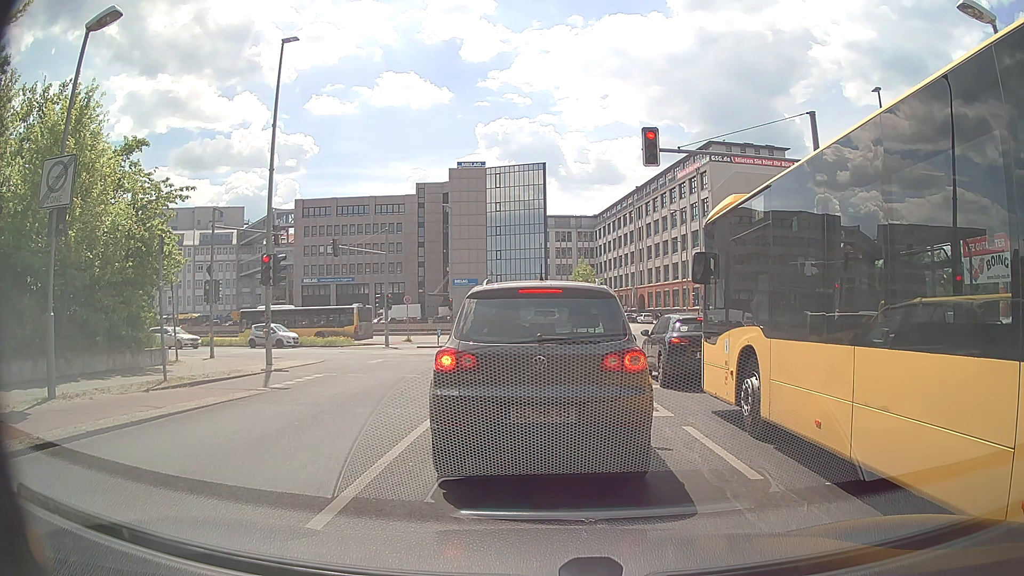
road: unclassified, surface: asphalt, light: Day
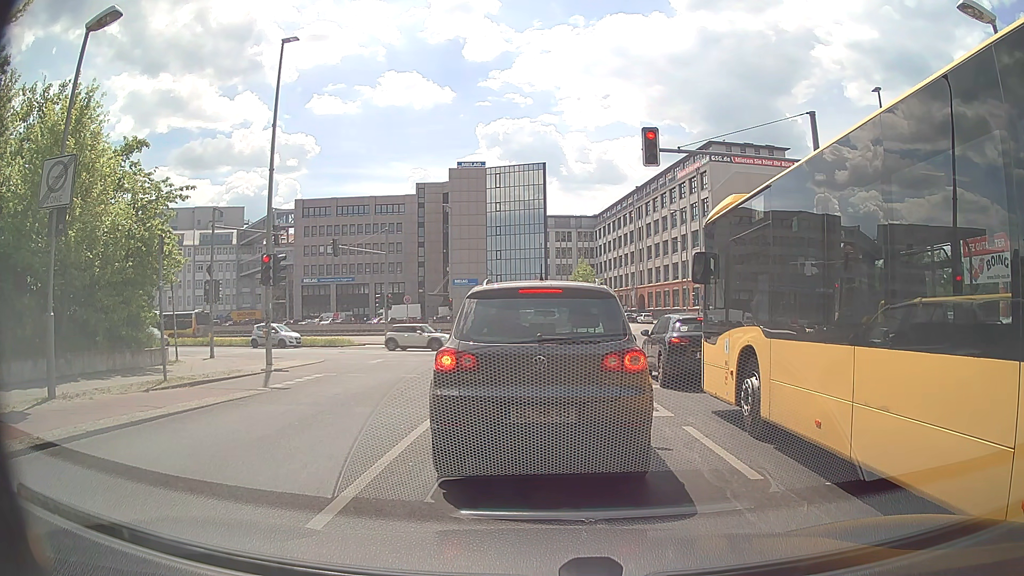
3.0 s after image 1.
(0.0, 0.0) m; 0°
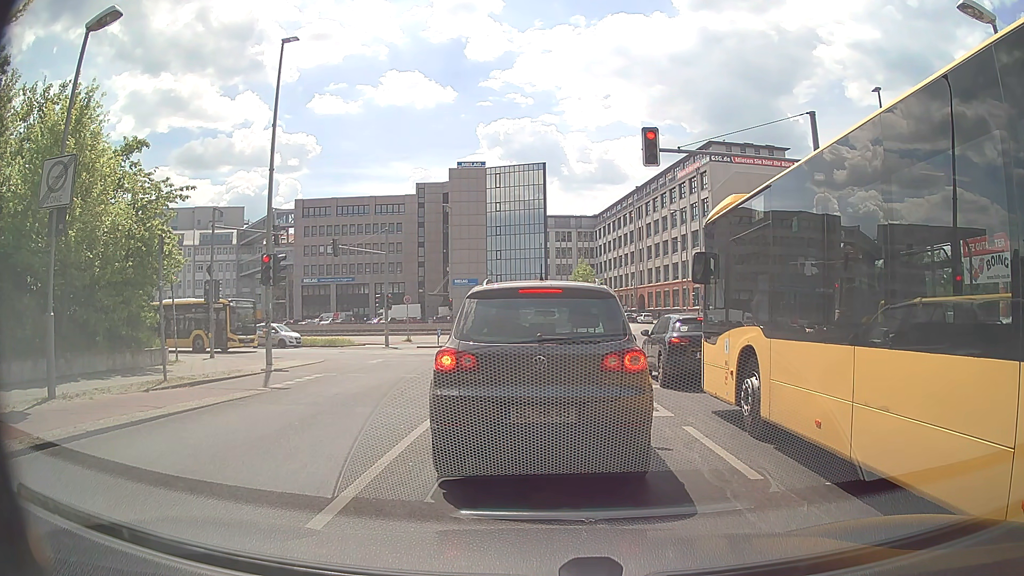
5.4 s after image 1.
(0.0, 0.0) m; 0°
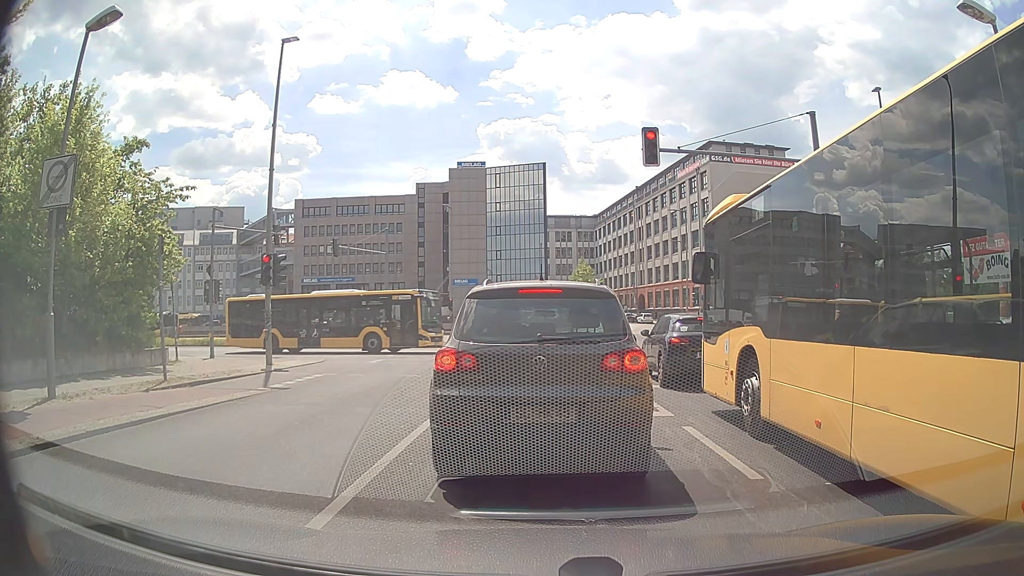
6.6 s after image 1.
(0.0, 0.0) m; 0°
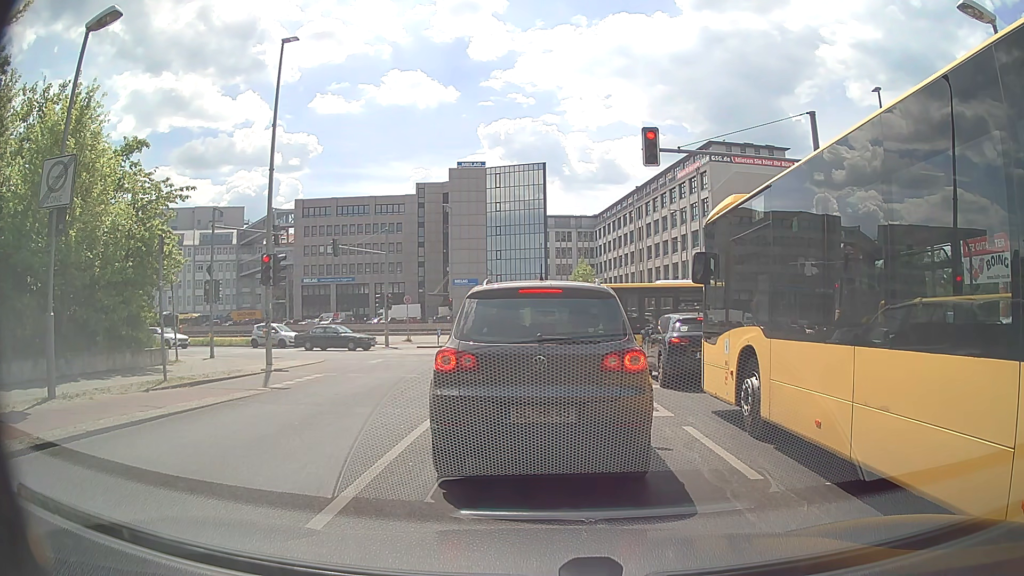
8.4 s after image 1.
(0.0, 0.0) m; 0°
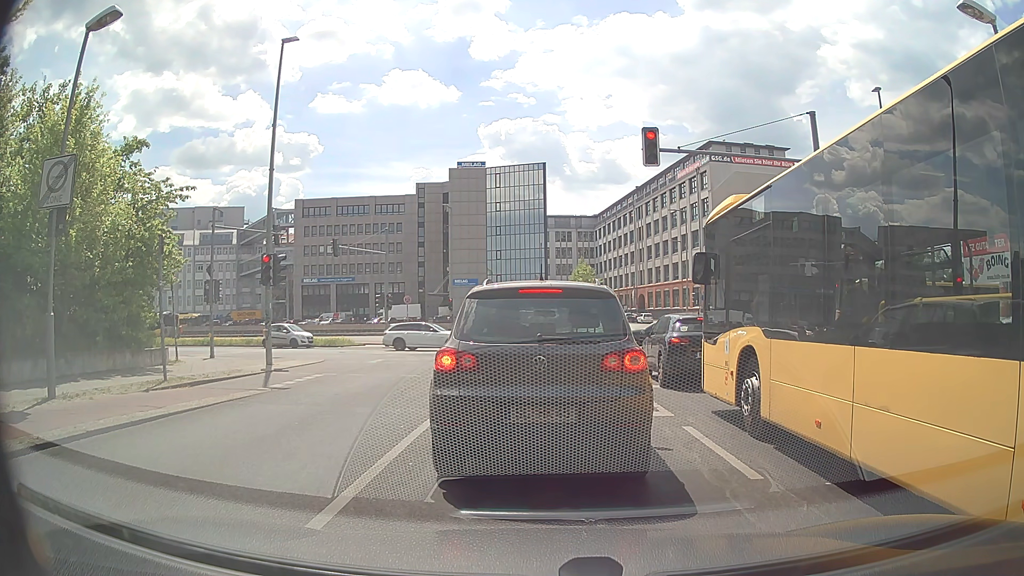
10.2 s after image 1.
(0.0, 0.0) m; 0°
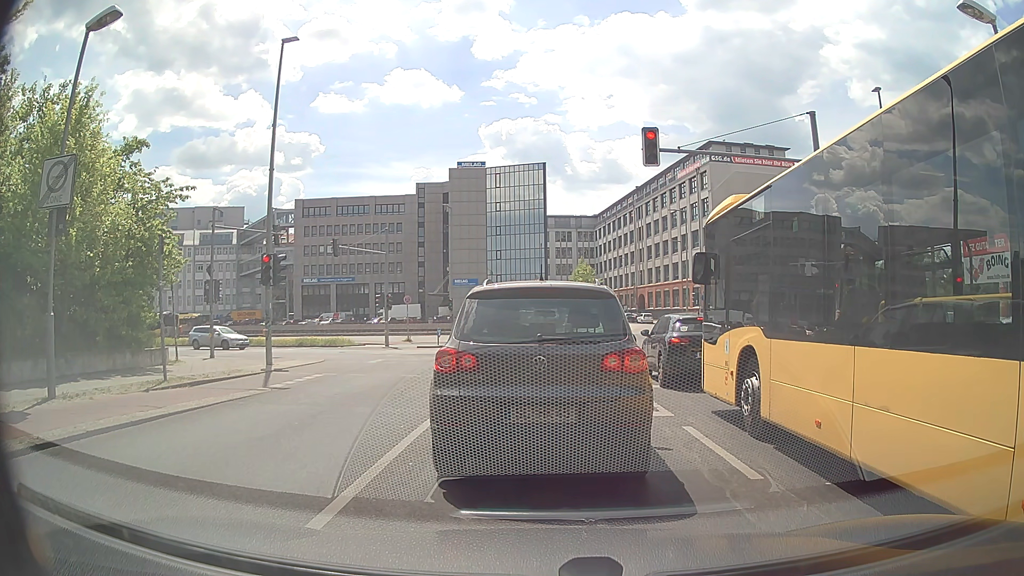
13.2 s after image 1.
(0.0, 0.0) m; 0°
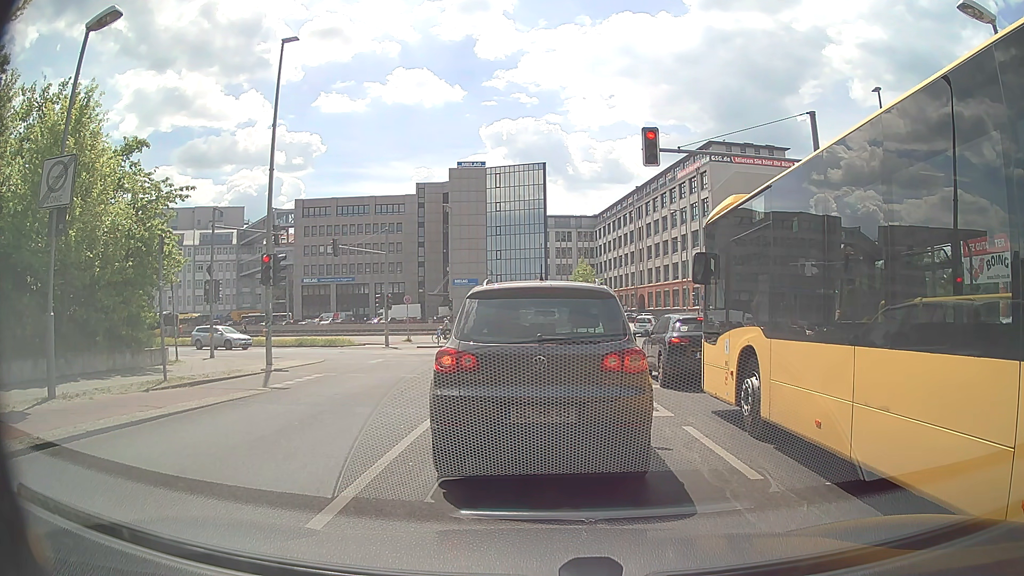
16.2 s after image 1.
(0.0, 0.0) m; 0°
(0, +10) (-1, +20) (0, +30) (-1, +40) (-8, +47) (-17, +51) (-27, +53) (-37, +56) (-46, +58) (-56, +61) m
